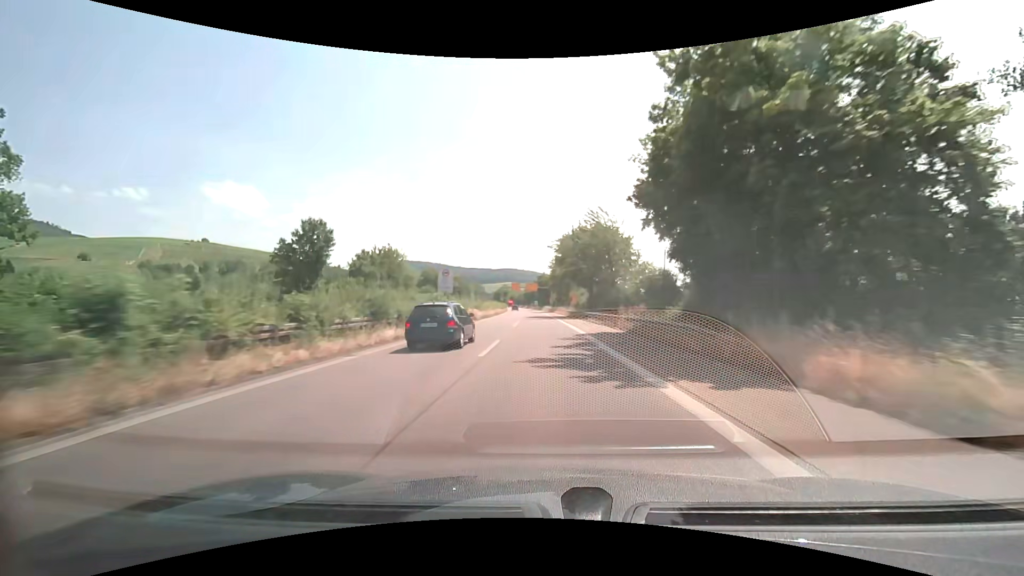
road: trunk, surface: asphalt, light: Day
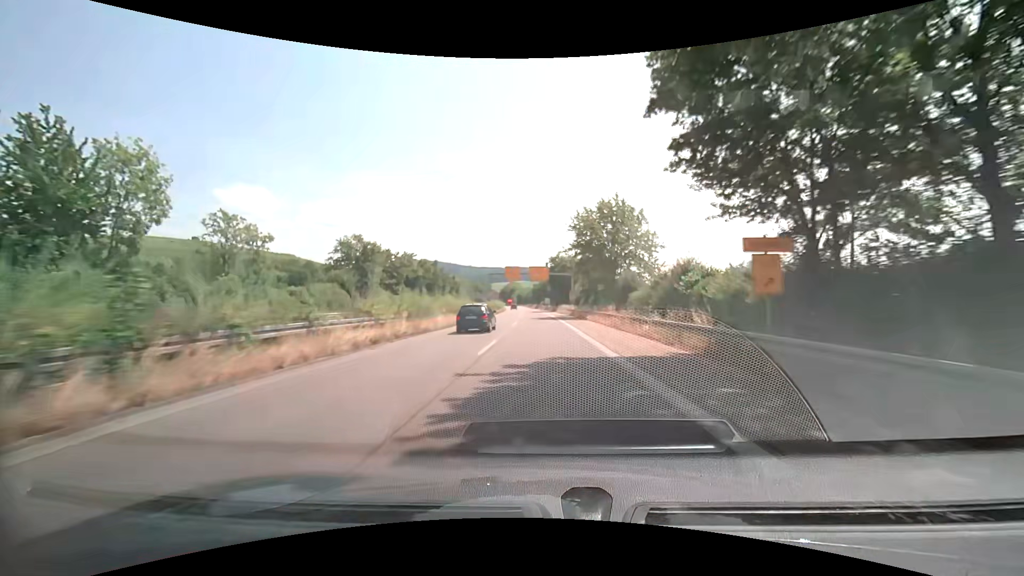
(-0.6, +53.5) m; -1°
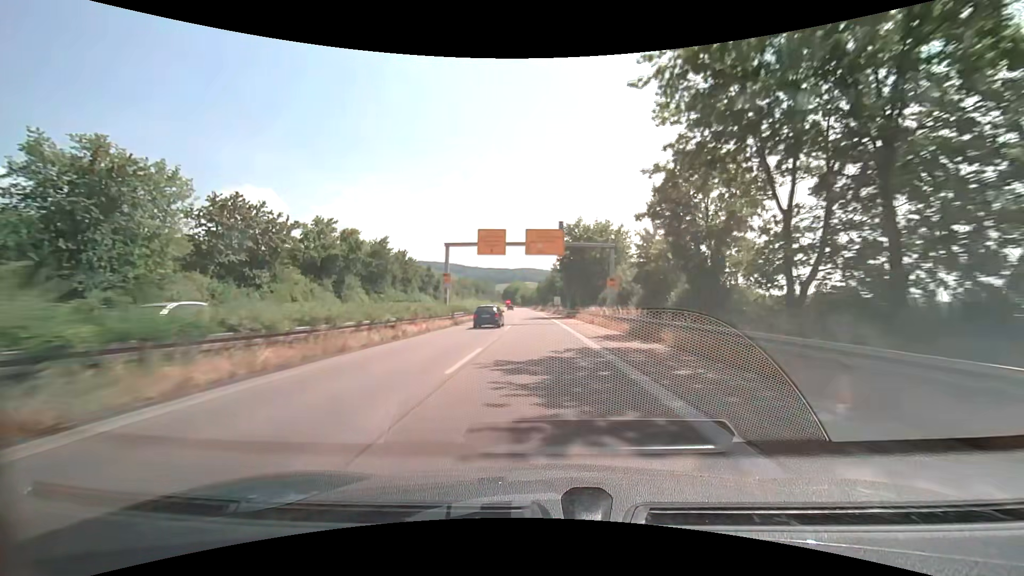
(-0.3, +39.7) m; -1°
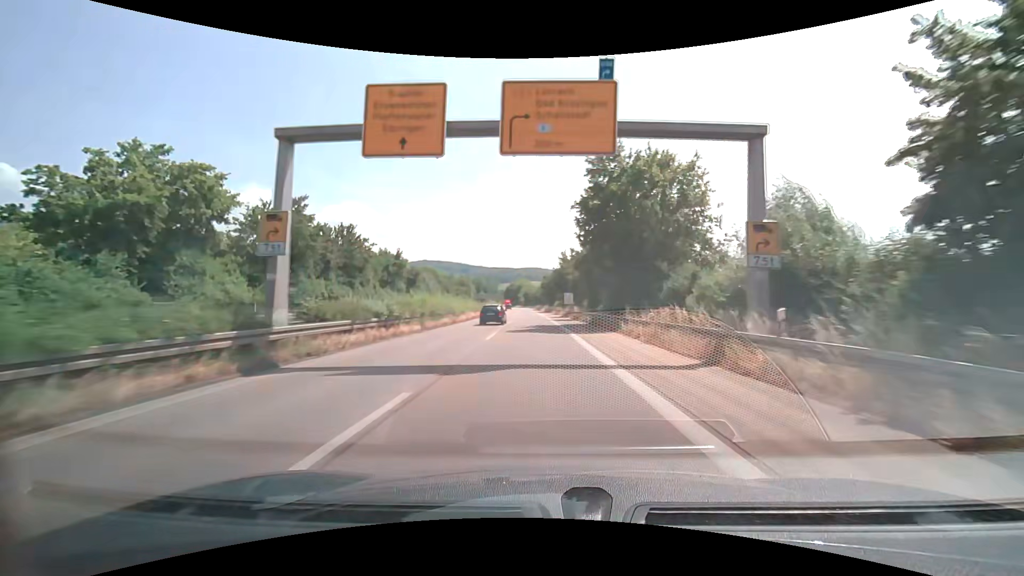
(-0.2, +26.3) m; -1°
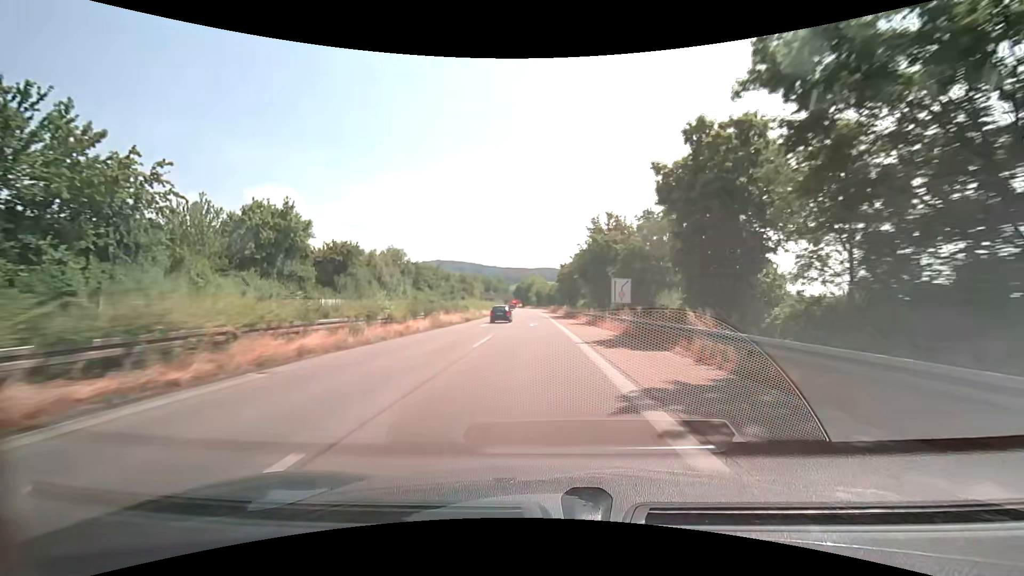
(-0.5, +39.1) m; -2°
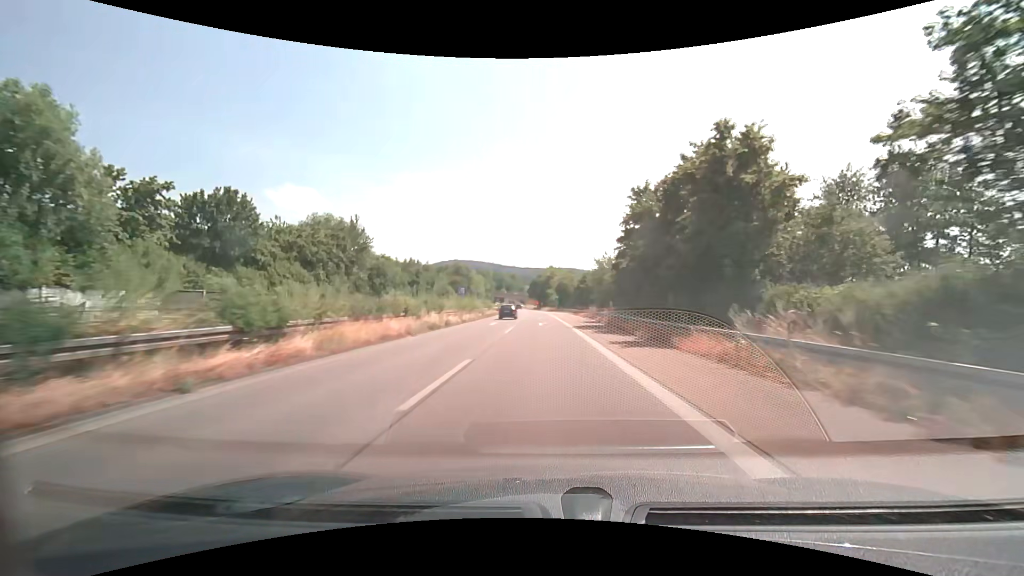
(-1.4, +64.3) m; -2°
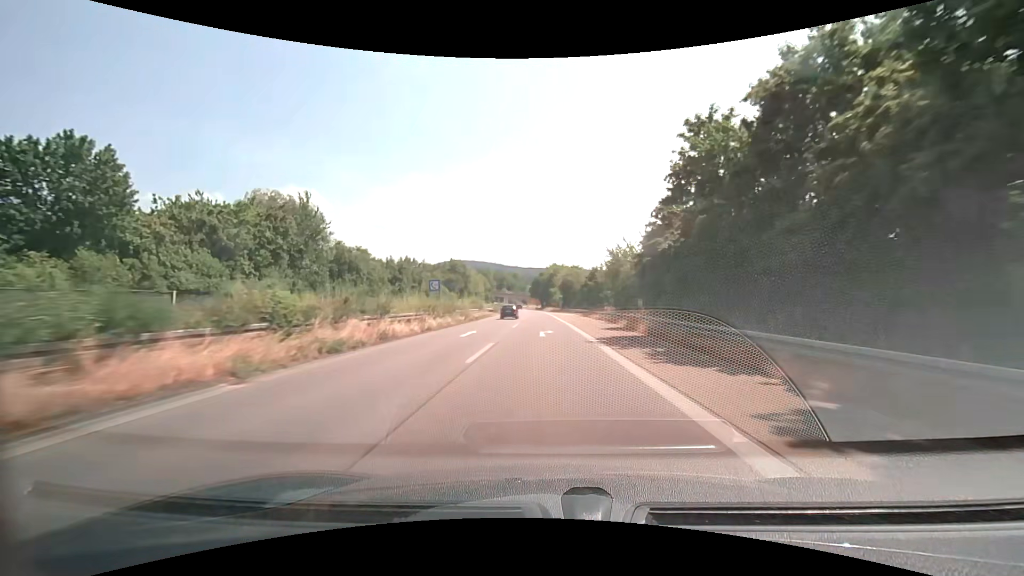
(-0.1, +12.8) m; 0°
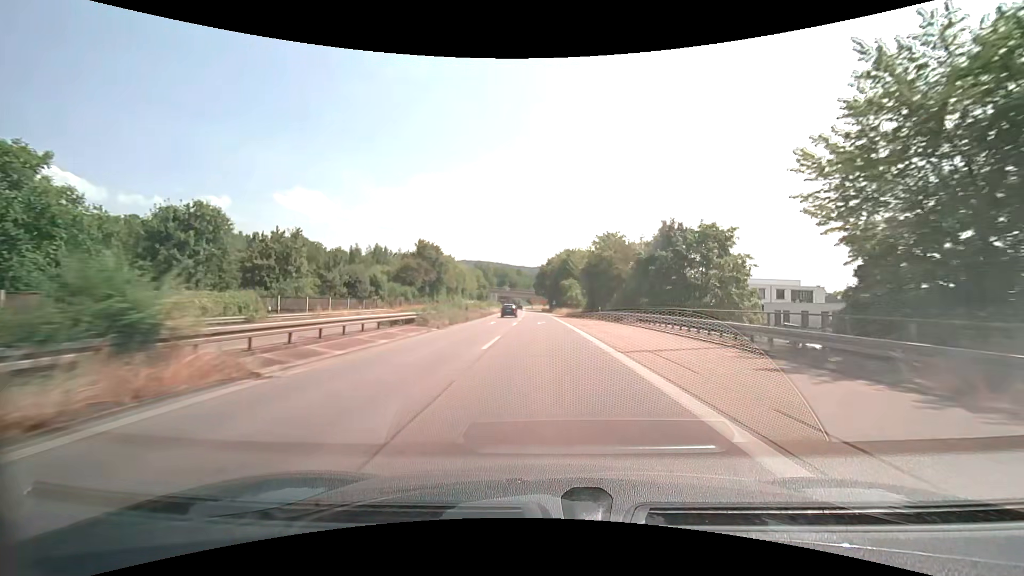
(-0.5, +50.6) m; -1°
(0, +10) (0, +20) (0, +30) (0, +40) (0, +50) (-1, +60) (-1, +70) (-1, +80) (-1, +90) (-2, +100) m
